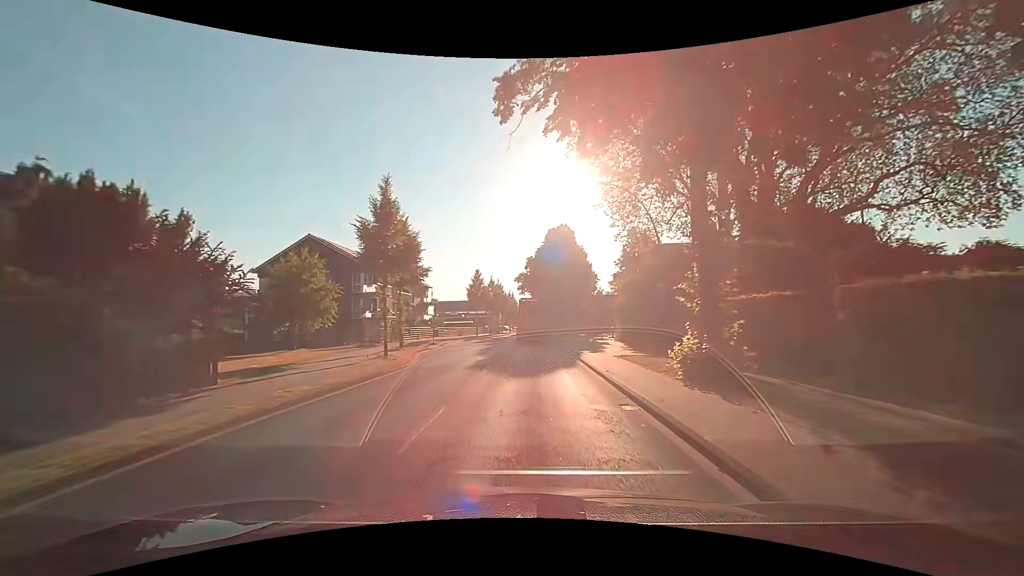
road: secondary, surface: asphalt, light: Day
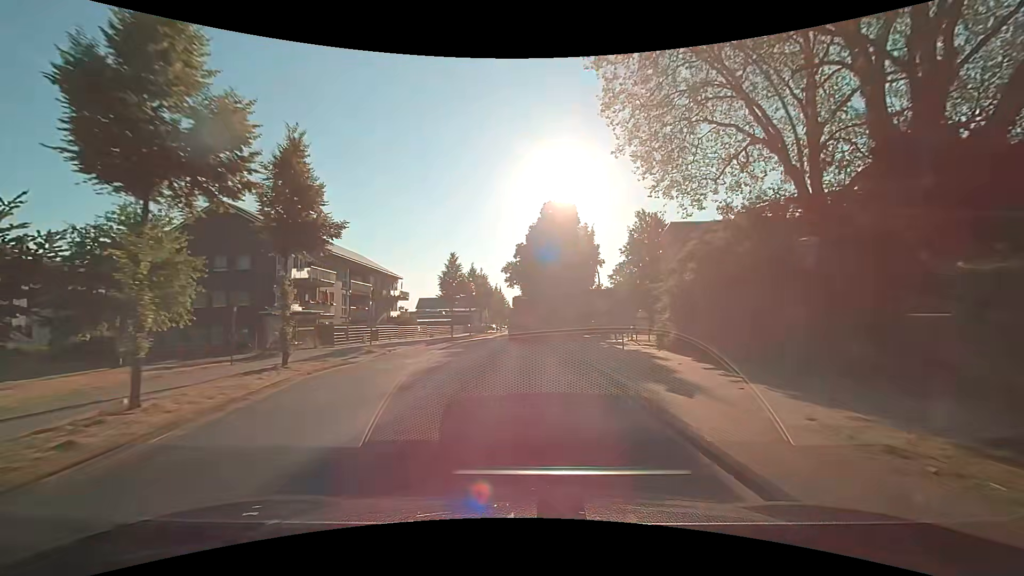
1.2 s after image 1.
(+0.3, +14.7) m; +2°
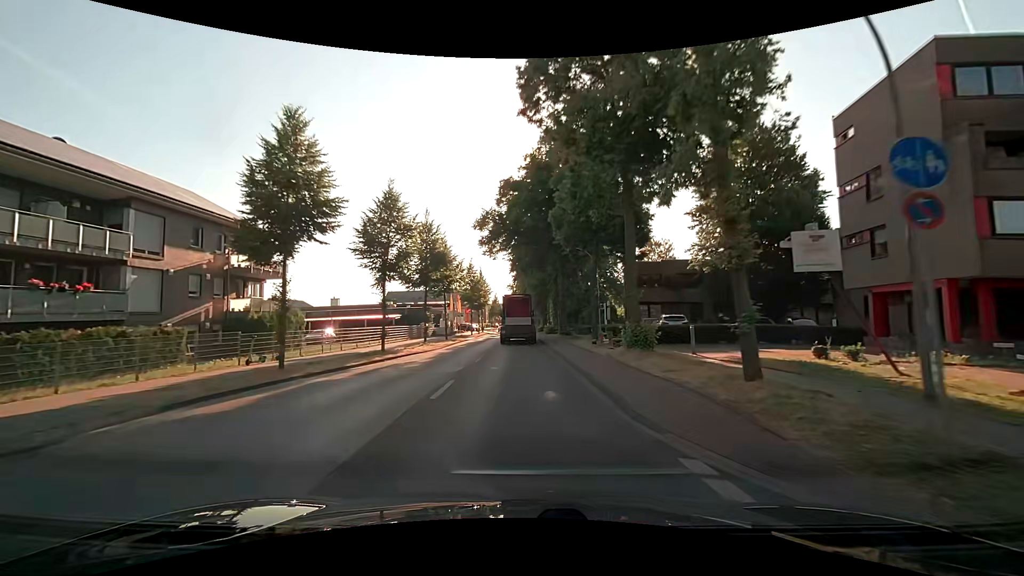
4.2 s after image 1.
(0.0, +36.6) m; +1°
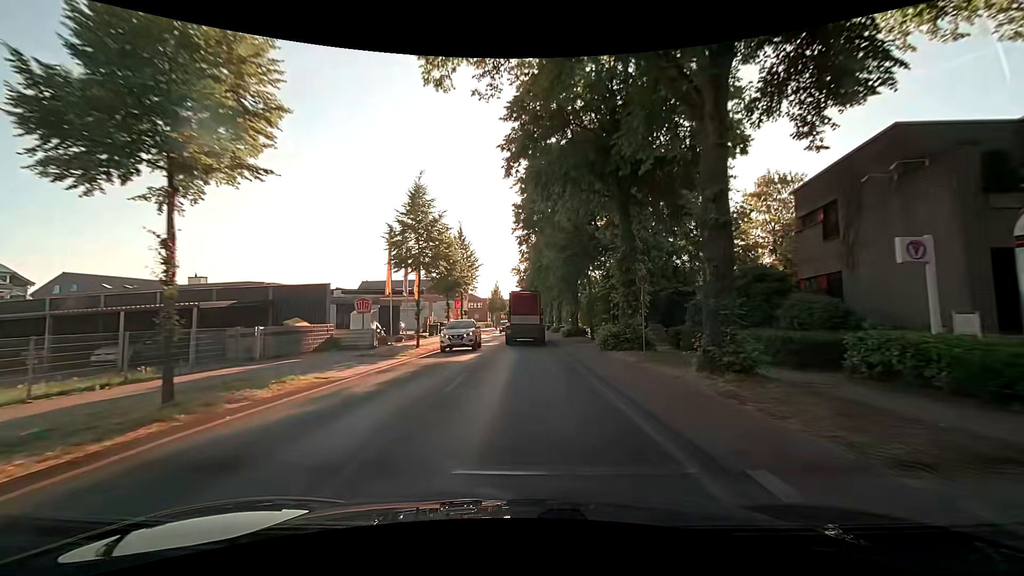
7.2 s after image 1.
(-0.6, +35.4) m; -2°
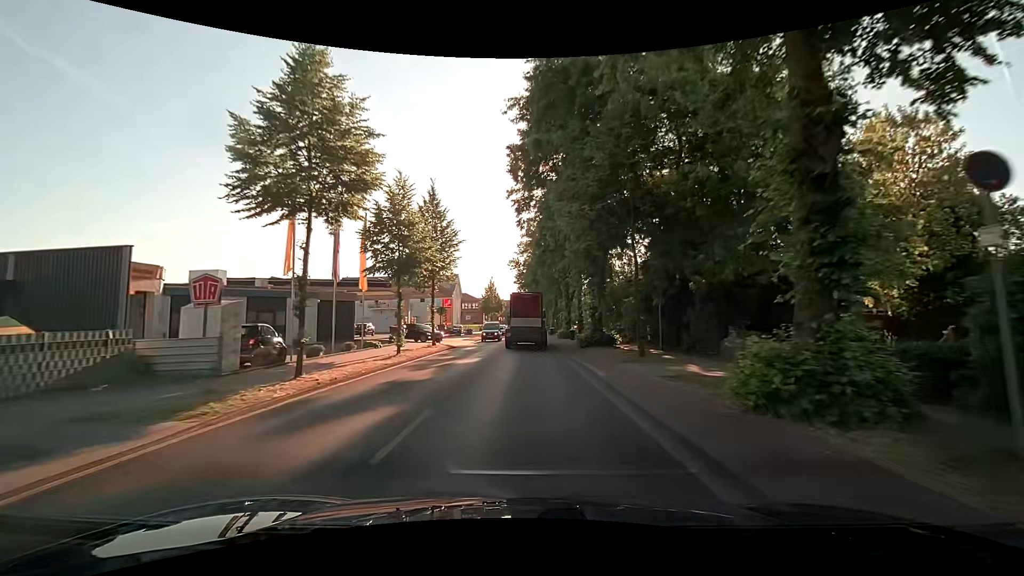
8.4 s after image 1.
(0.0, +14.0) m; 0°
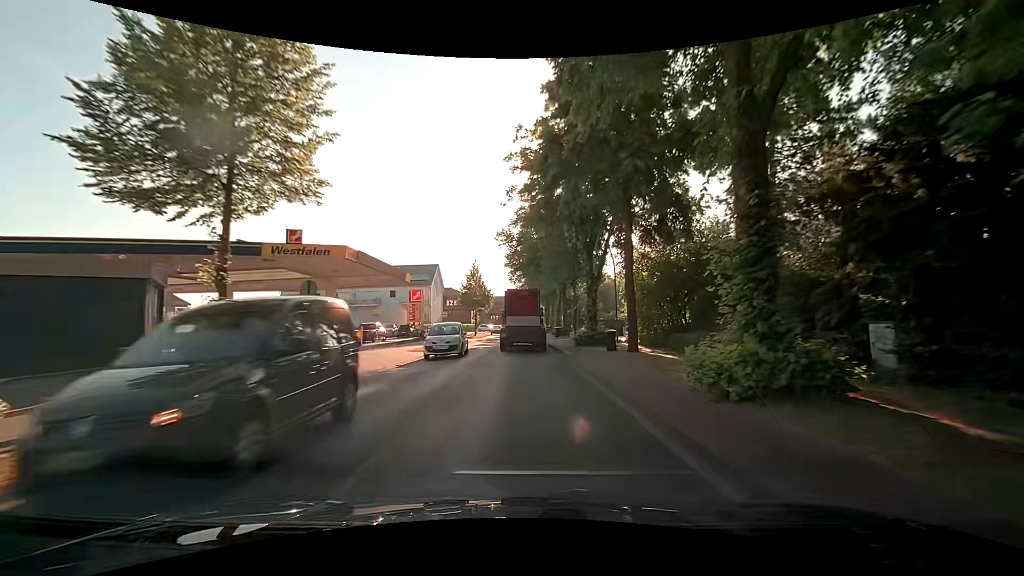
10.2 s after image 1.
(+0.1, +21.2) m; 0°
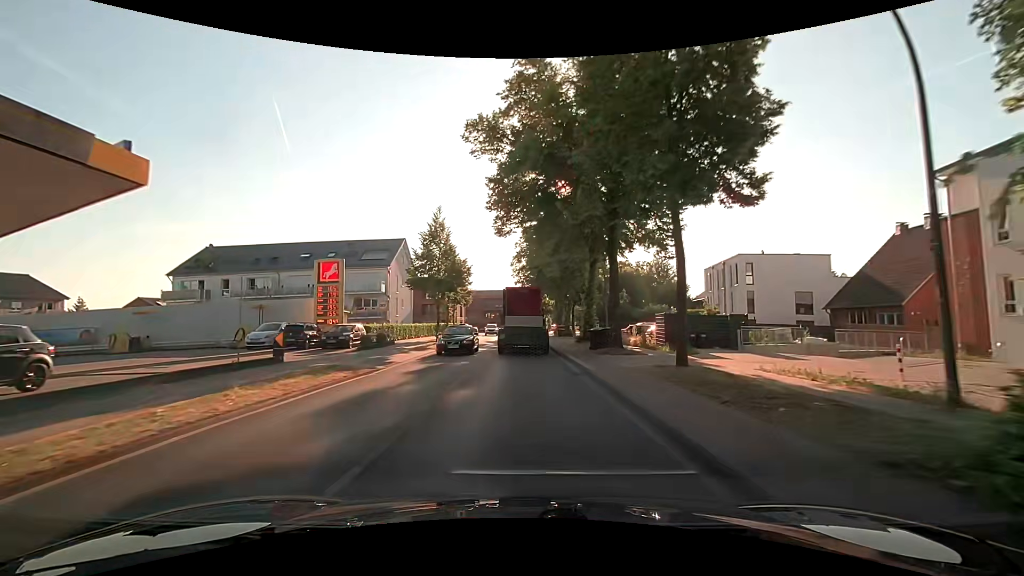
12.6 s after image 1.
(0.0, +27.6) m; 0°
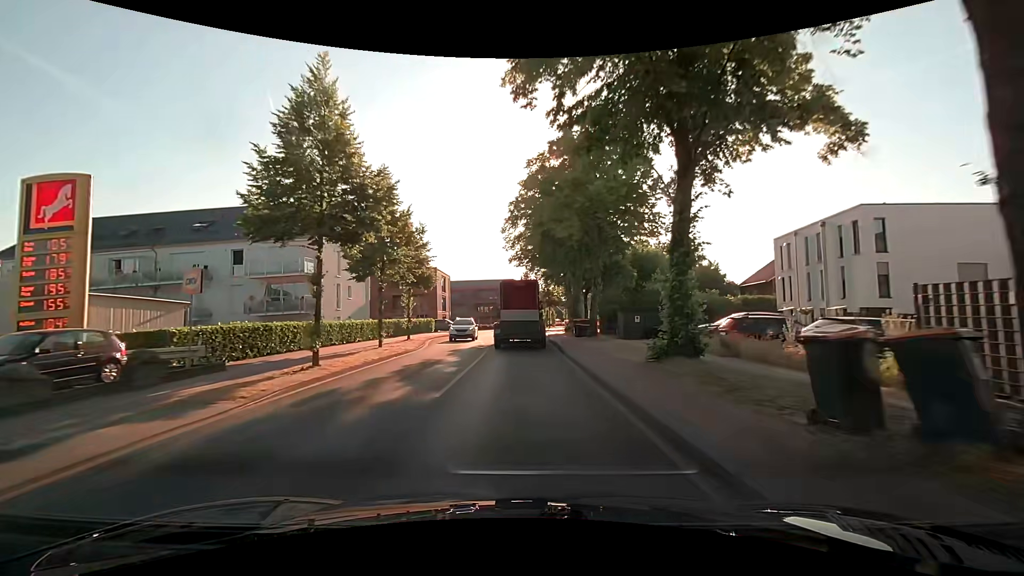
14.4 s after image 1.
(+0.1, +19.9) m; 0°
(0, +10) (0, +20) (0, +30) (0, +40) (0, +50) (+1, +60) (+3, +70) (+6, +79) (+10, +89) (+14, +97) m
